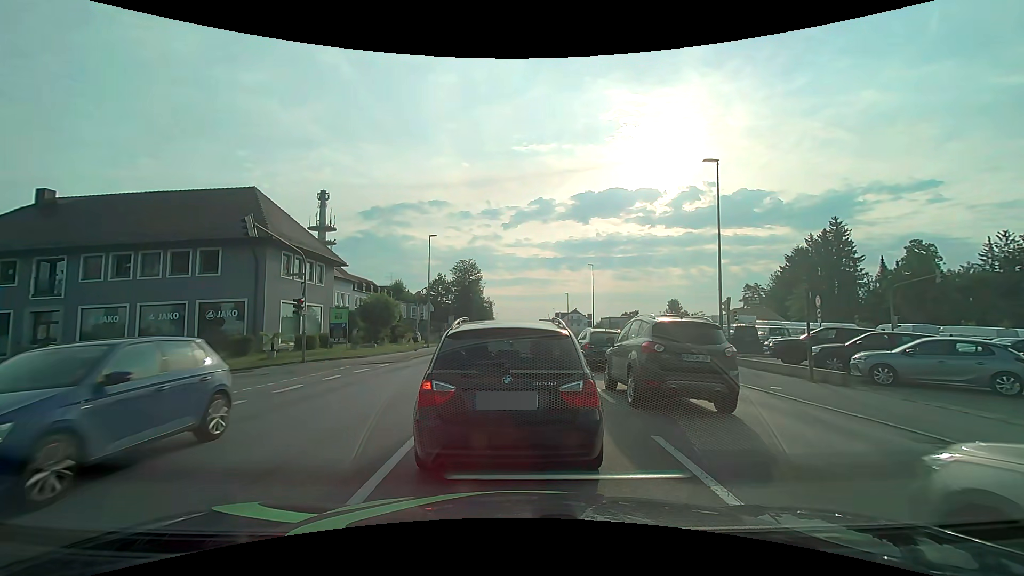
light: Day
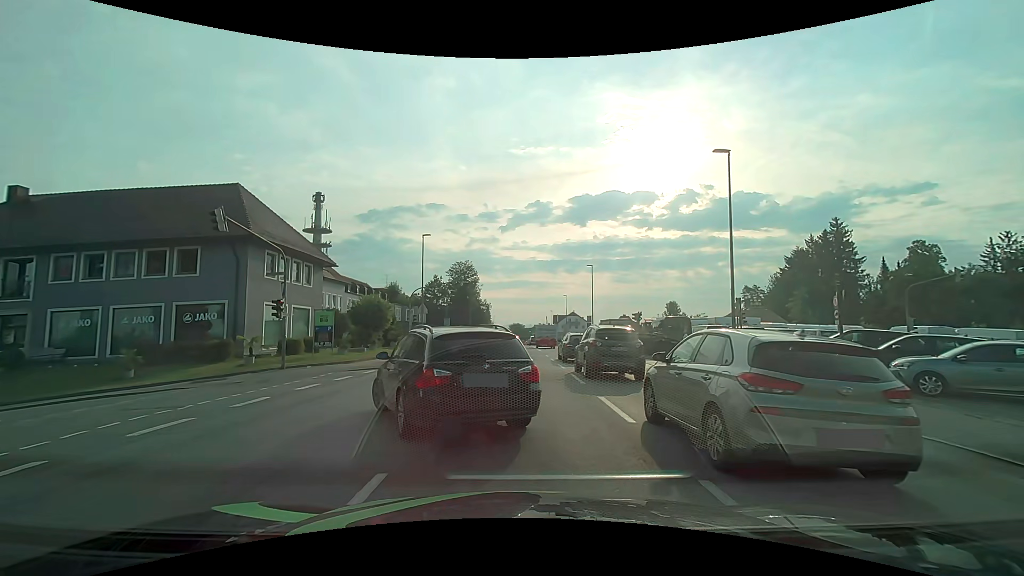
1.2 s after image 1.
(0.0, +1.9) m; +2°
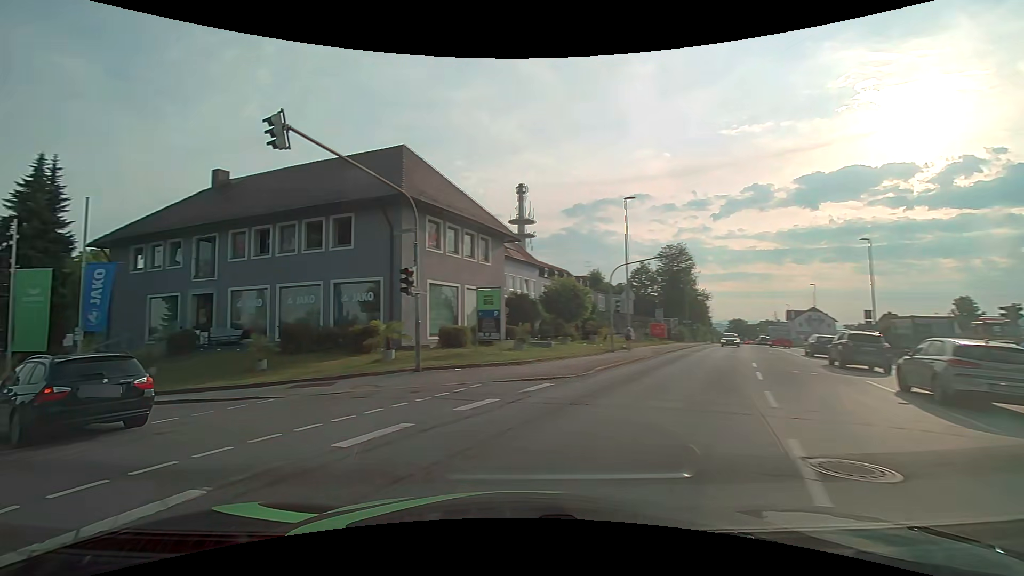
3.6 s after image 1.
(-1.2, +10.4) m; -22°
